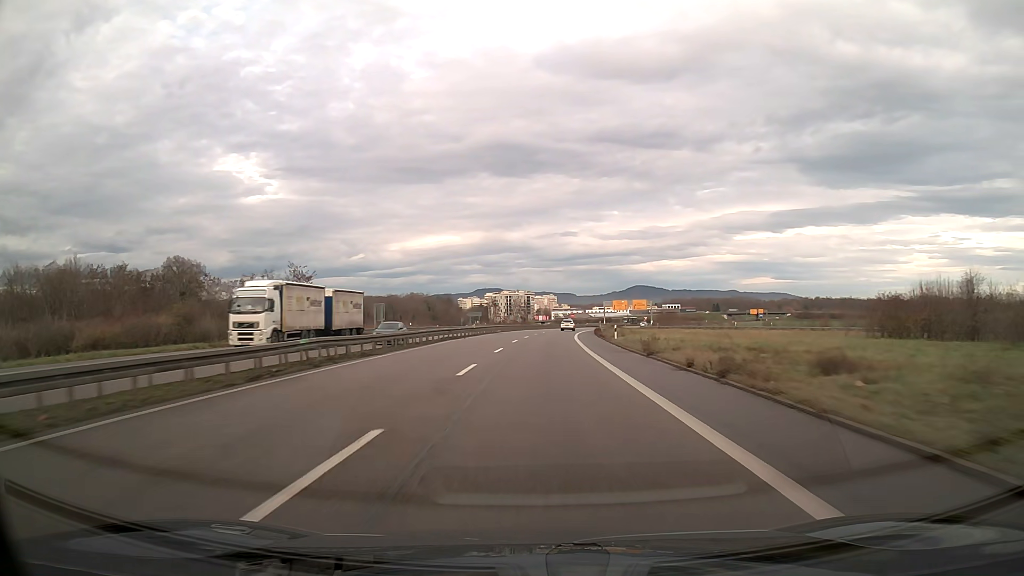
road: trunk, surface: asphalt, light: Day
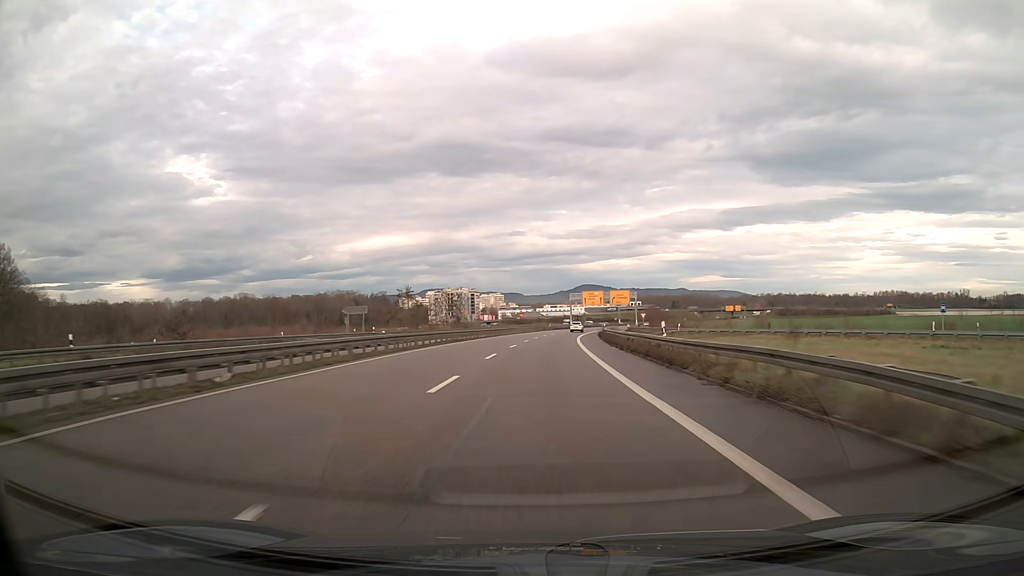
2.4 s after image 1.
(+2.4, +63.4) m; +5°
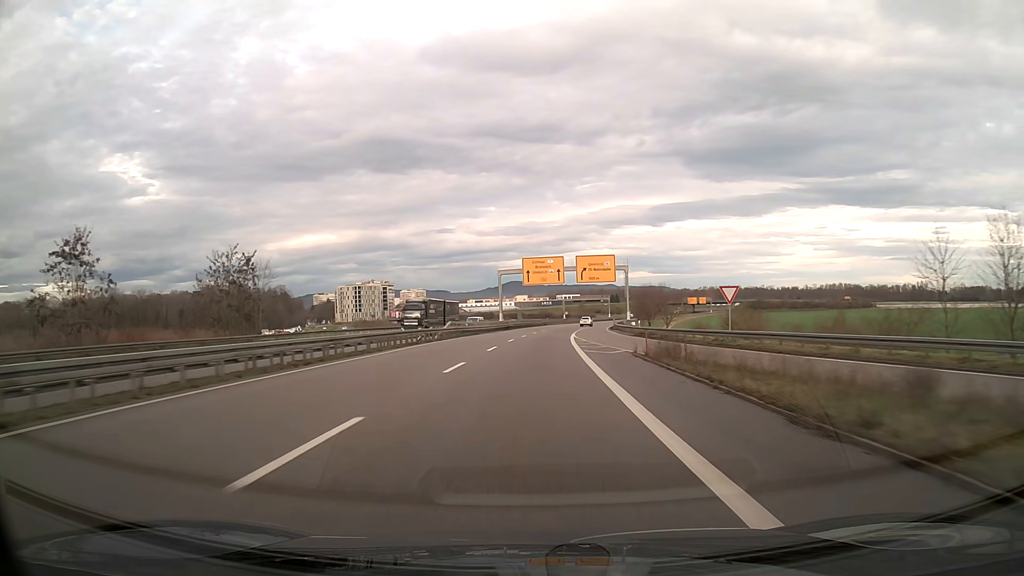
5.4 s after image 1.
(+4.2, +79.2) m; +6°
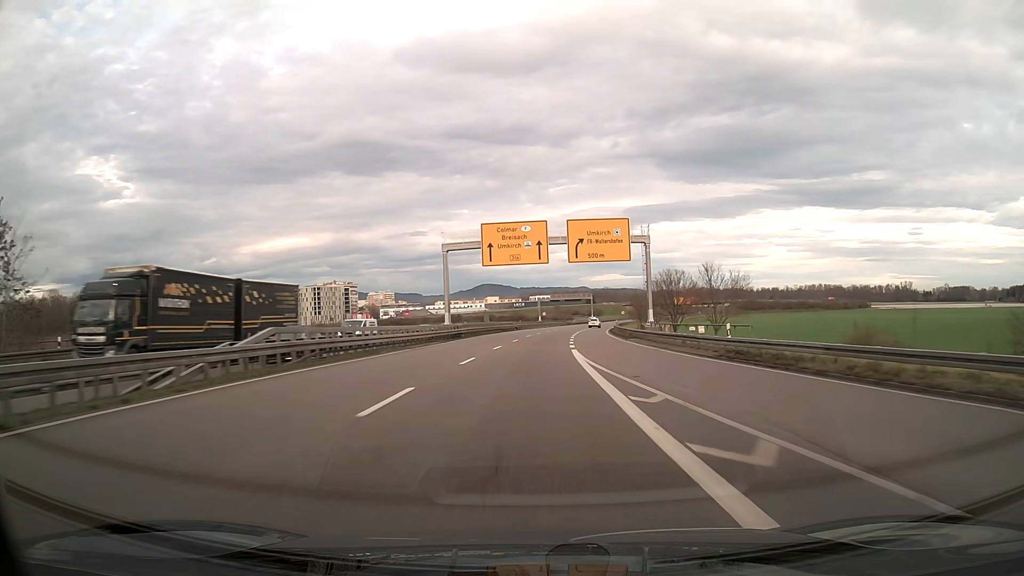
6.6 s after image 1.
(+0.5, +31.8) m; +1°
